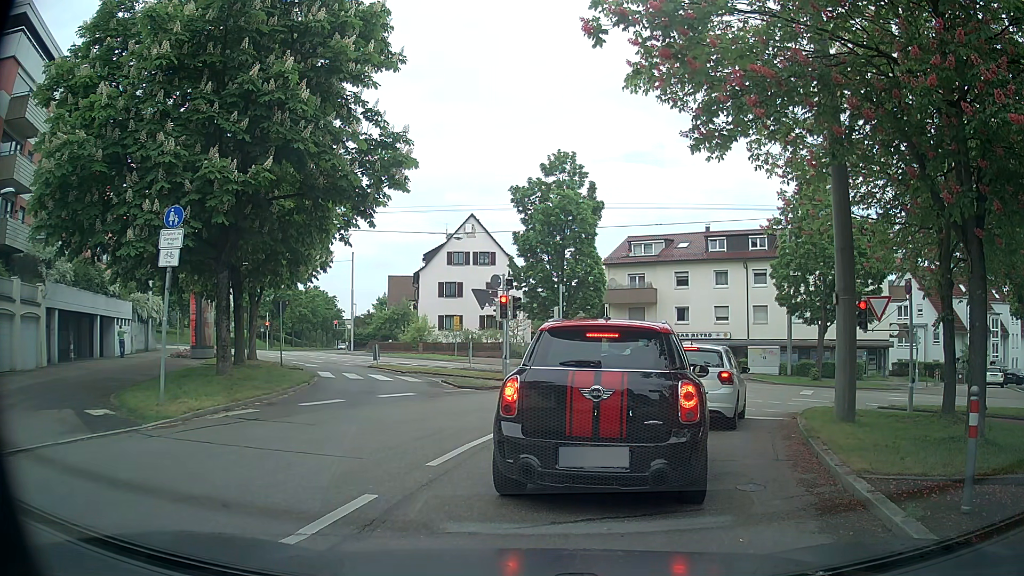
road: secondary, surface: asphalt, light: Day
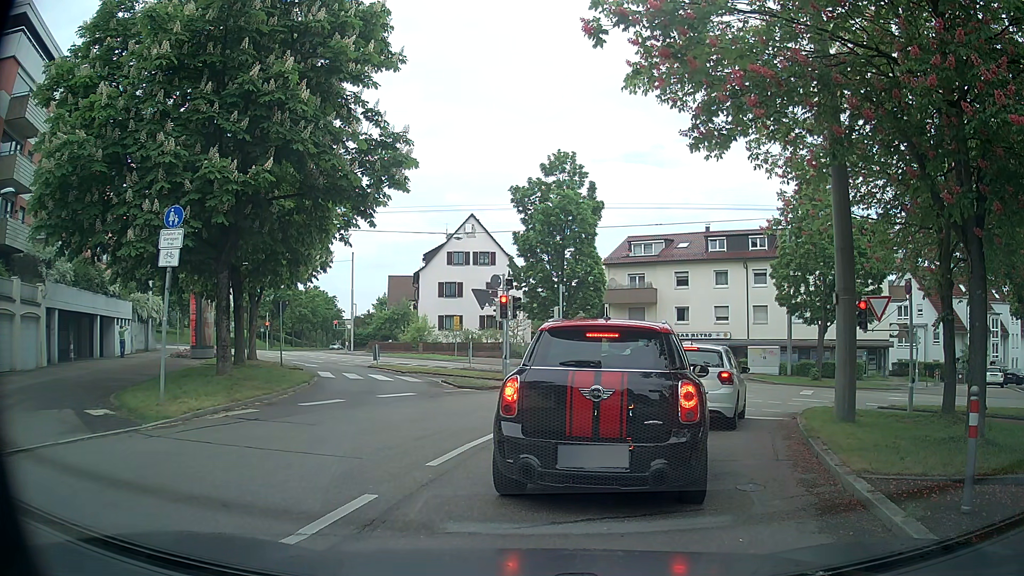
(0.0, 0.0) m; 0°
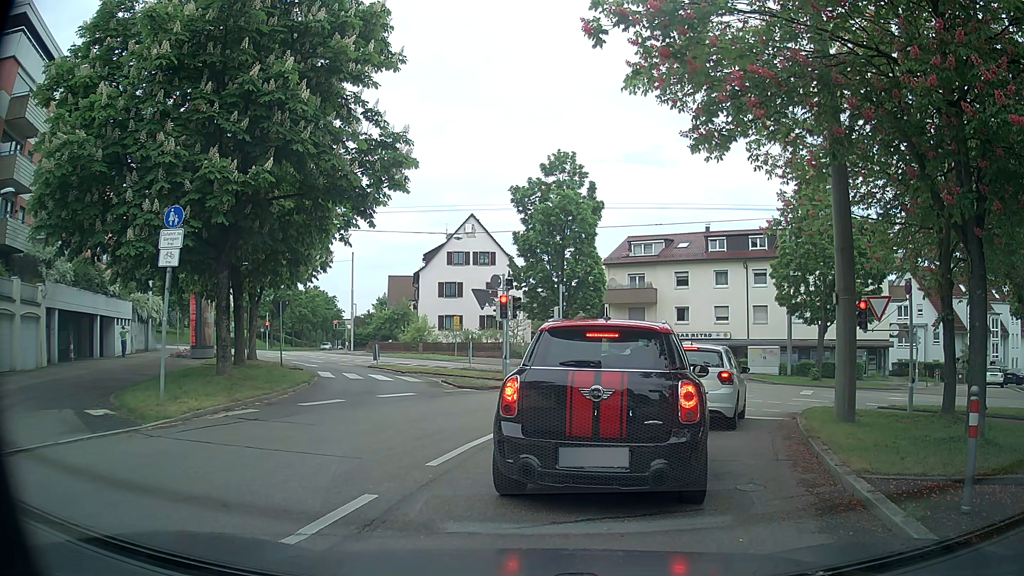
(0.0, 0.0) m; 0°
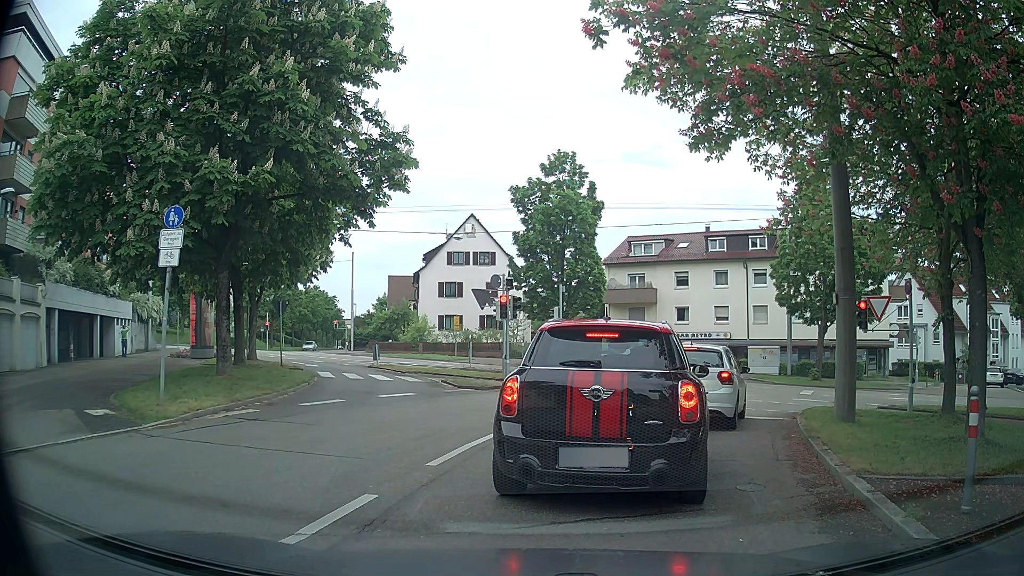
(0.0, 0.0) m; 0°
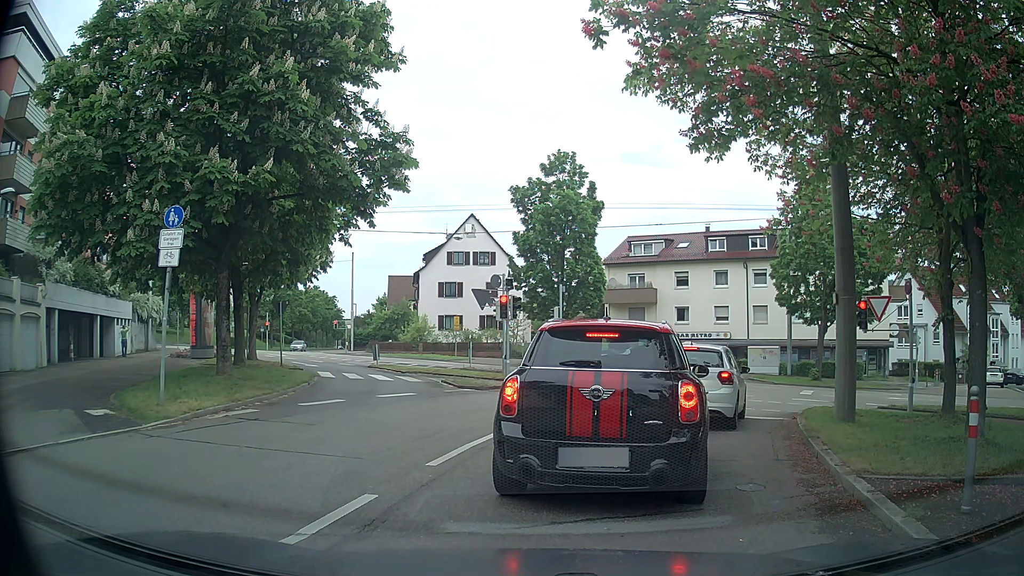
(0.0, 0.0) m; 0°
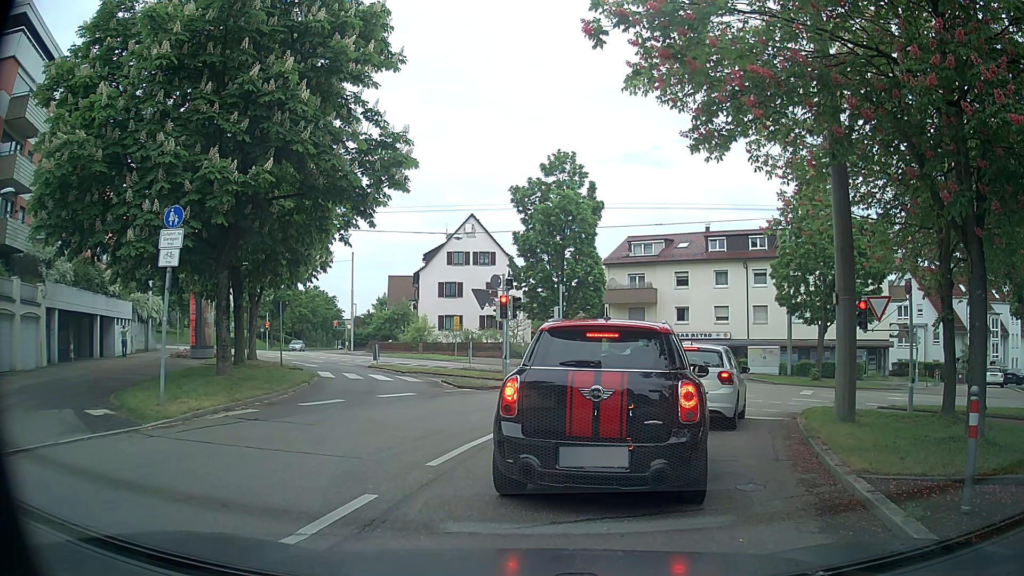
(0.0, 0.0) m; 0°
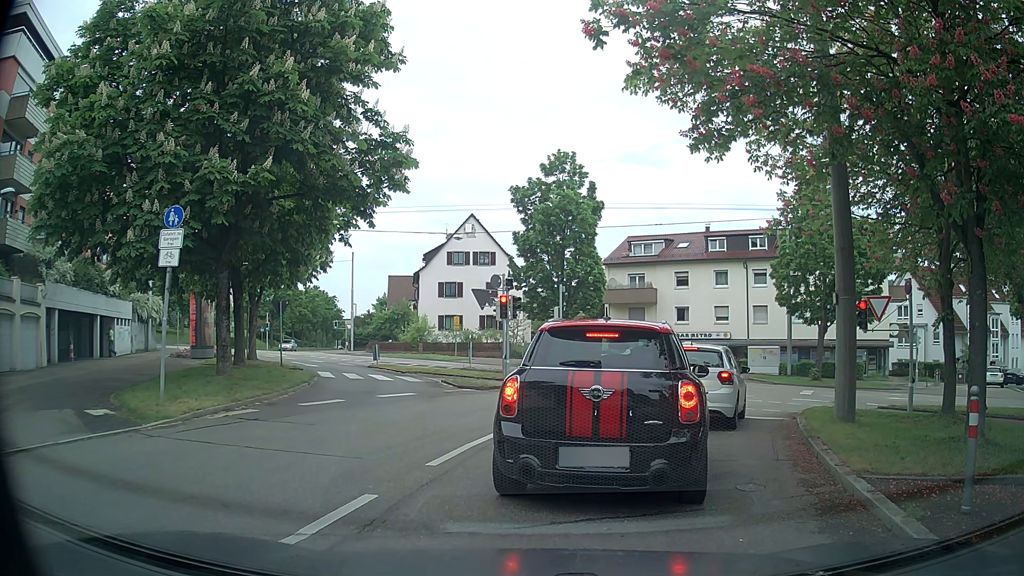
(0.0, 0.0) m; 0°
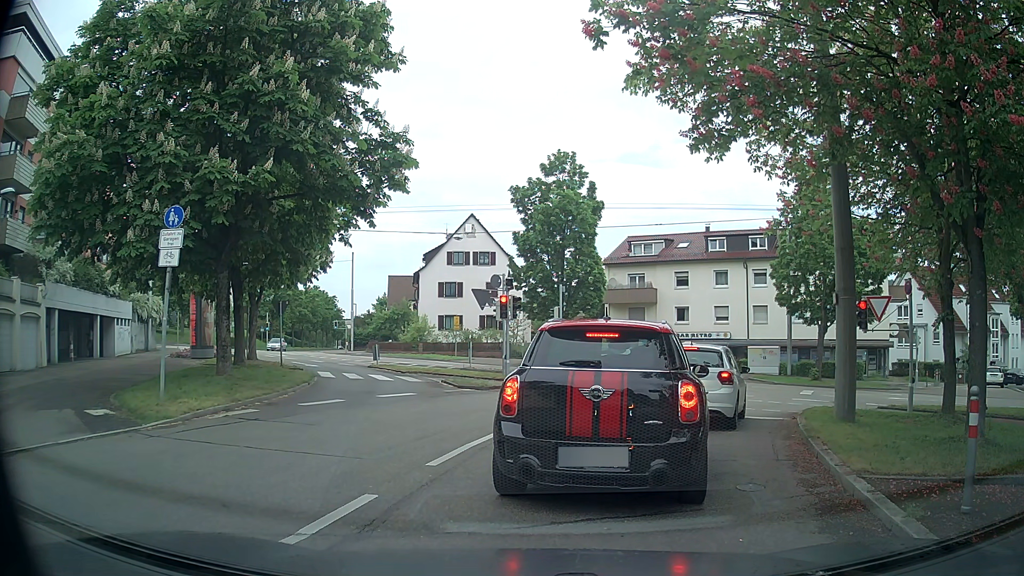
(0.0, 0.0) m; 0°
